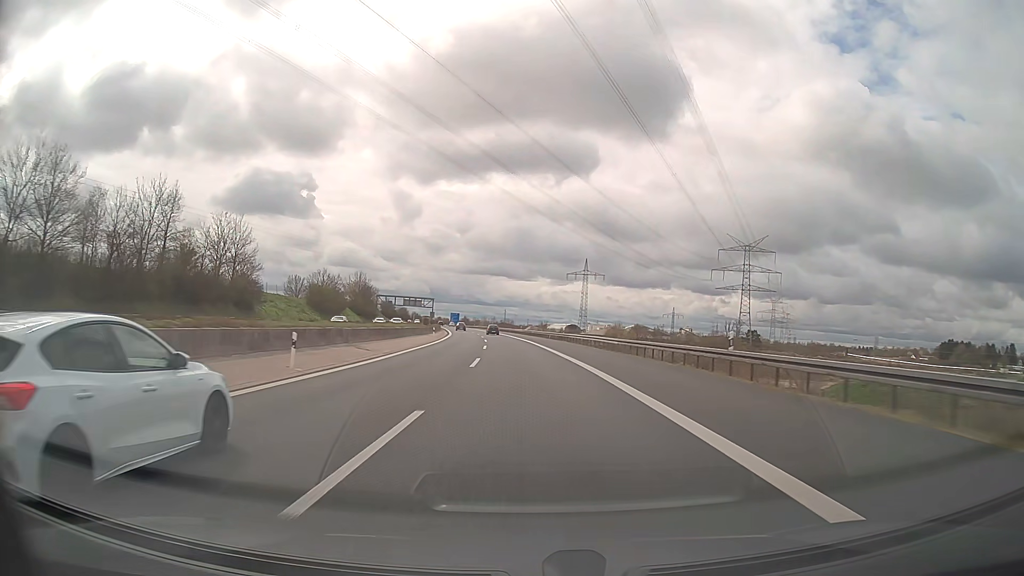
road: motorway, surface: asphalt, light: Day
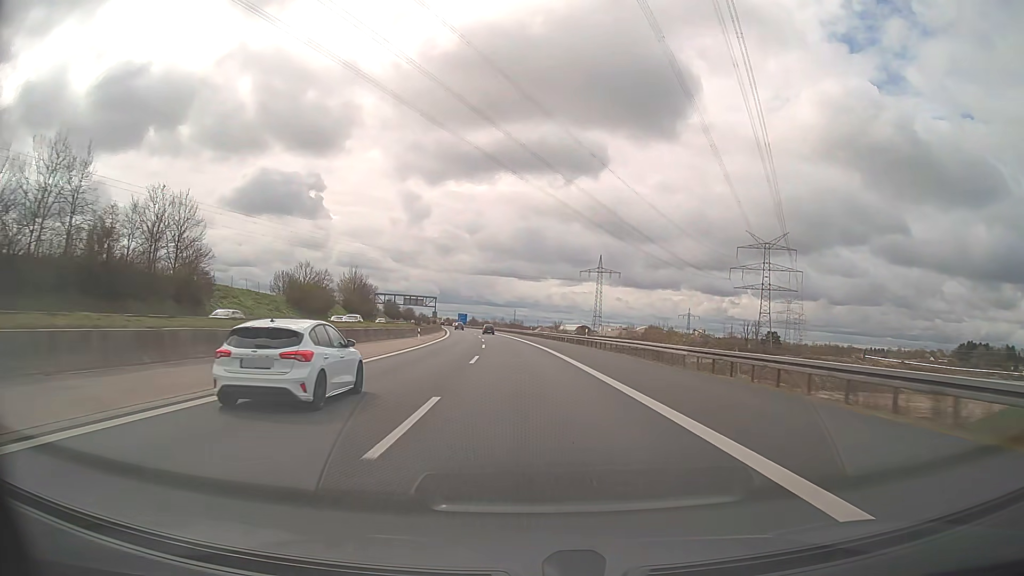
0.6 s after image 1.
(-0.1, +16.0) m; -1°
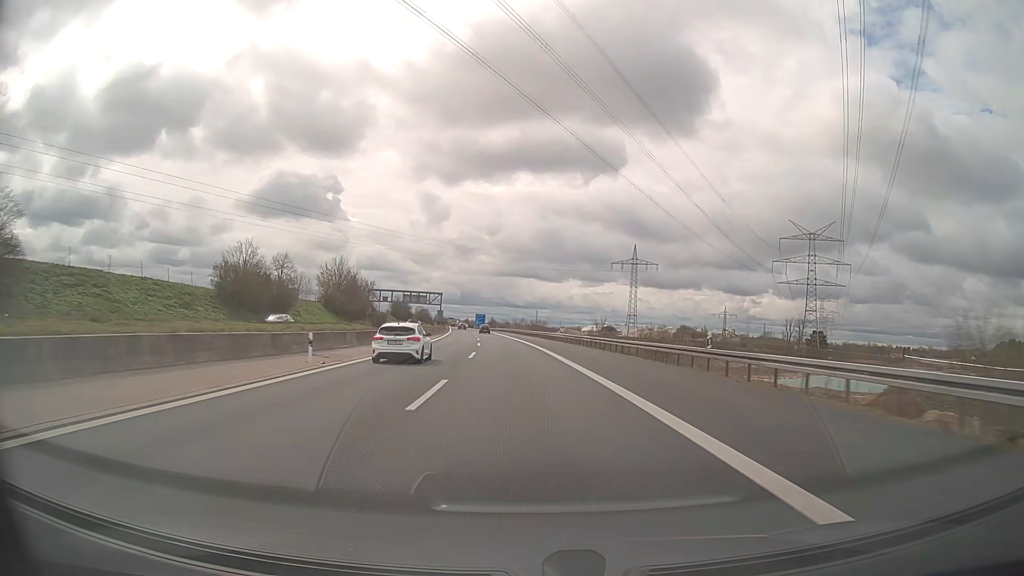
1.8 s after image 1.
(-0.5, +32.2) m; -2°
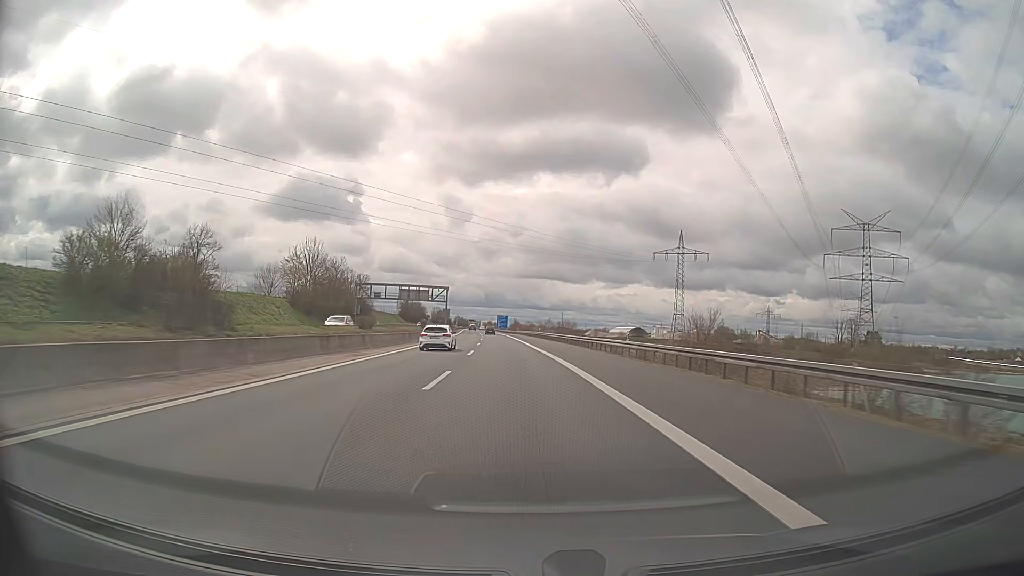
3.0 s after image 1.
(-0.6, +32.5) m; -2°
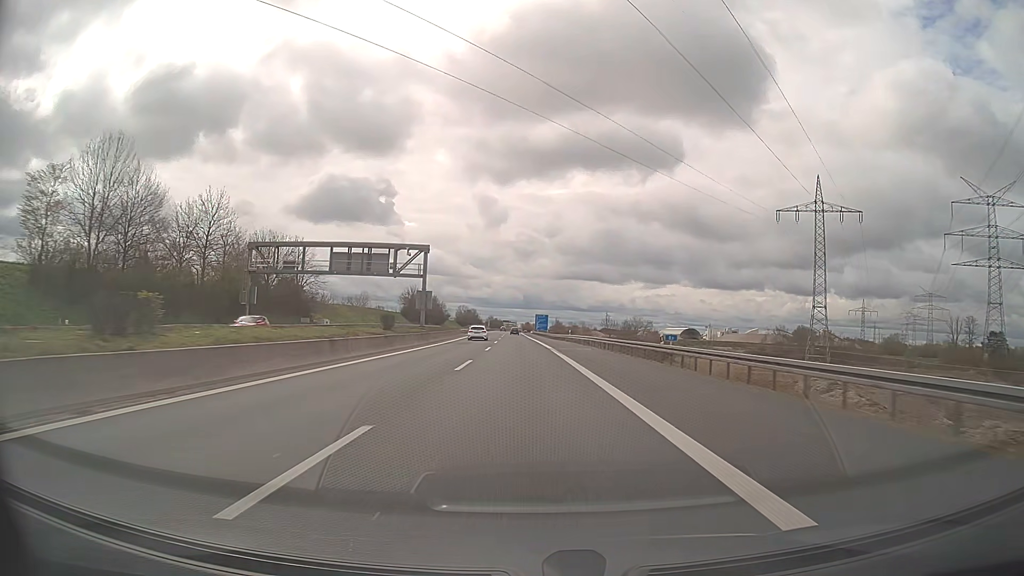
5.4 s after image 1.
(-2.2, +65.9) m; -3°
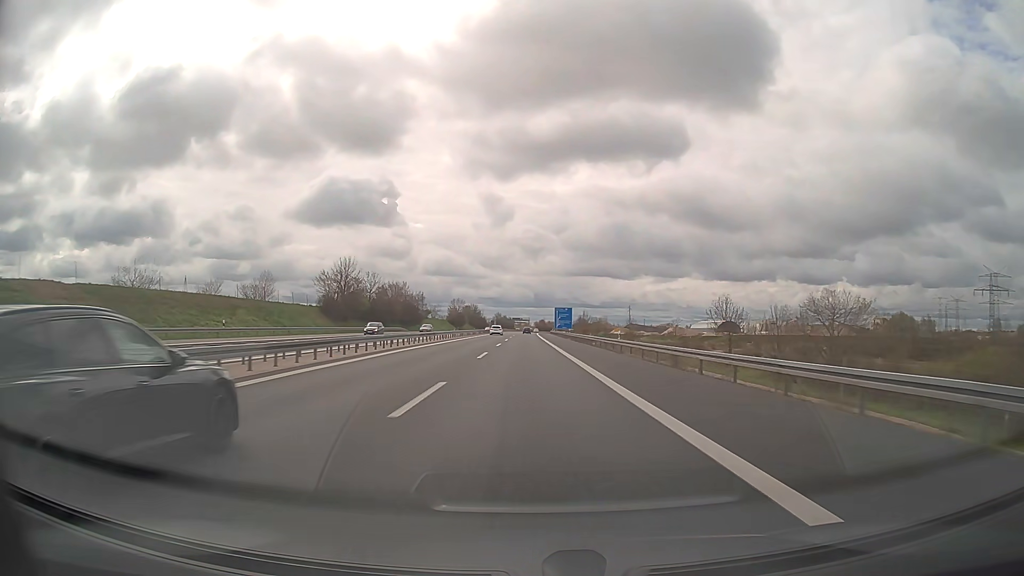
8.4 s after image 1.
(-1.1, +83.3) m; -1°
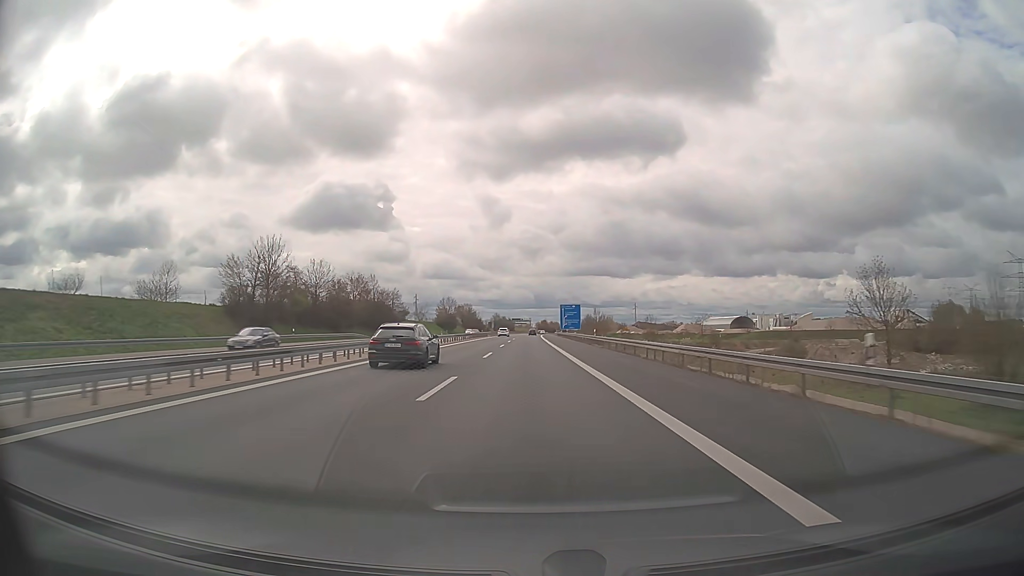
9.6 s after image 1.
(0.0, +33.5) m; 0°
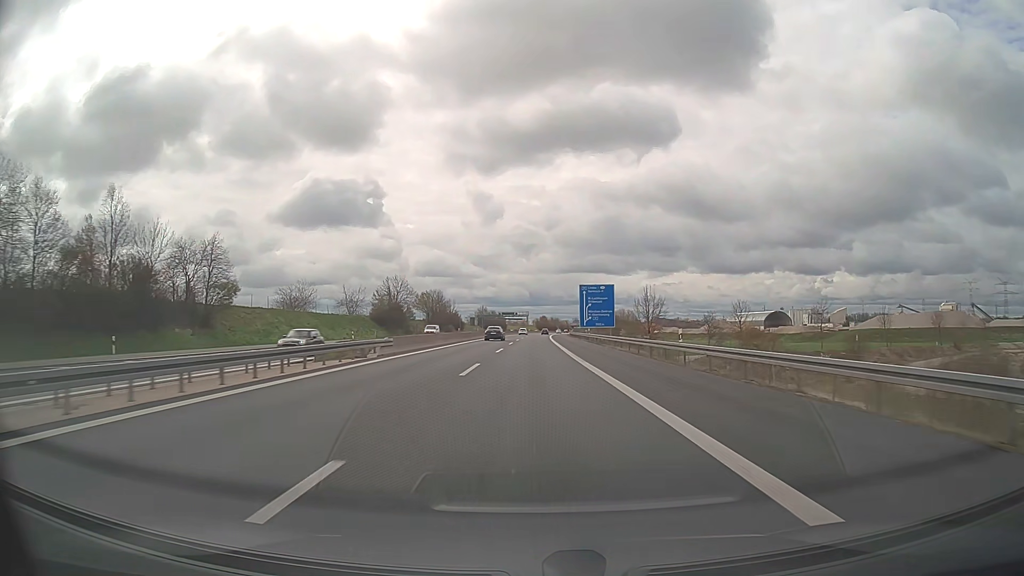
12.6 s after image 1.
(0.0, +83.8) m; 0°
(0, +10) (0, +20) (0, +30) (0, +40) (0, +50) (0, +60) (+1, +70) (+1, +80) (+1, +90) (+1, +100) m
